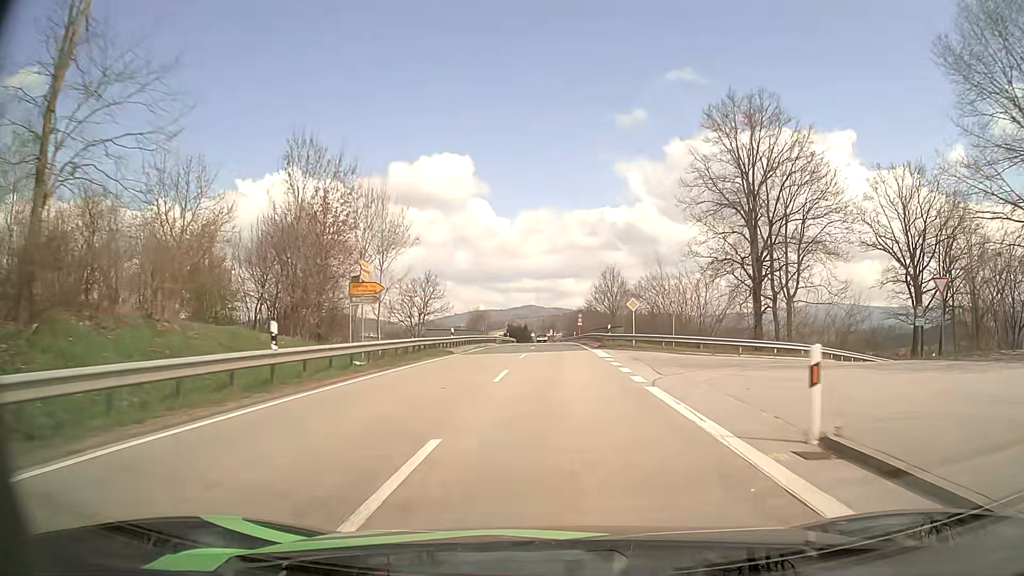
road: secondary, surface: asphalt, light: Day
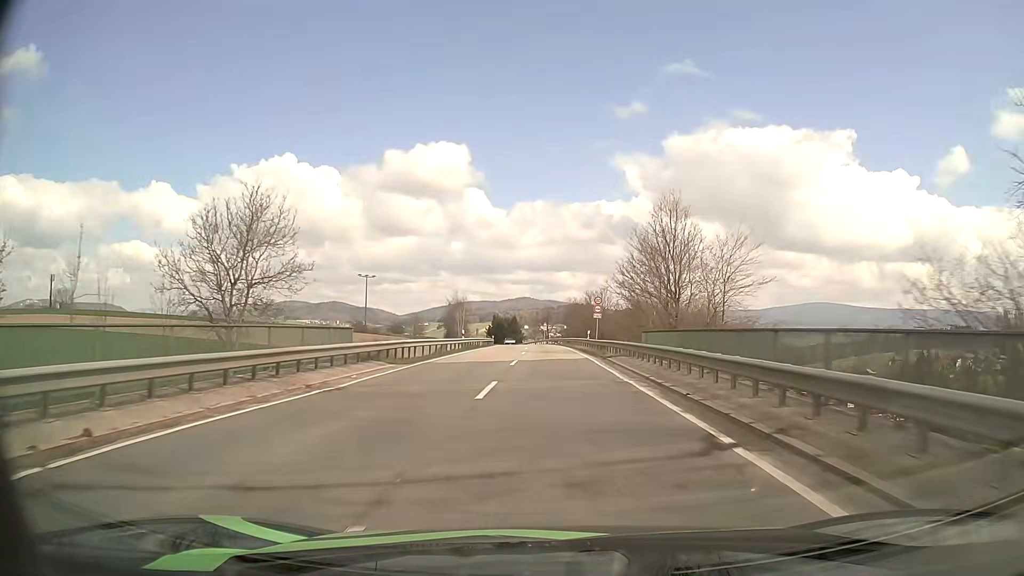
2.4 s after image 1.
(+0.2, +41.5) m; +1°
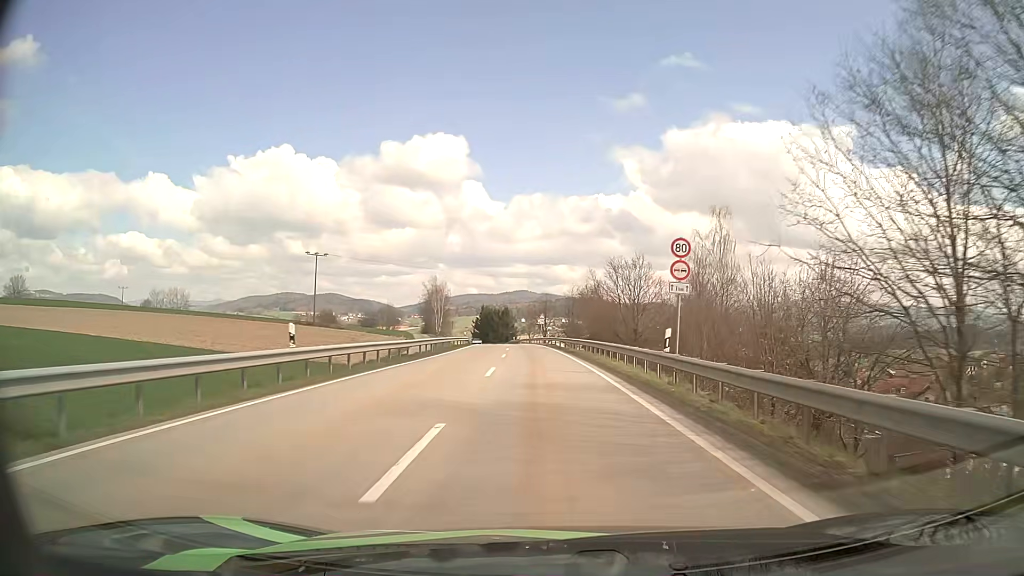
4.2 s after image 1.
(0.0, +31.9) m; 0°
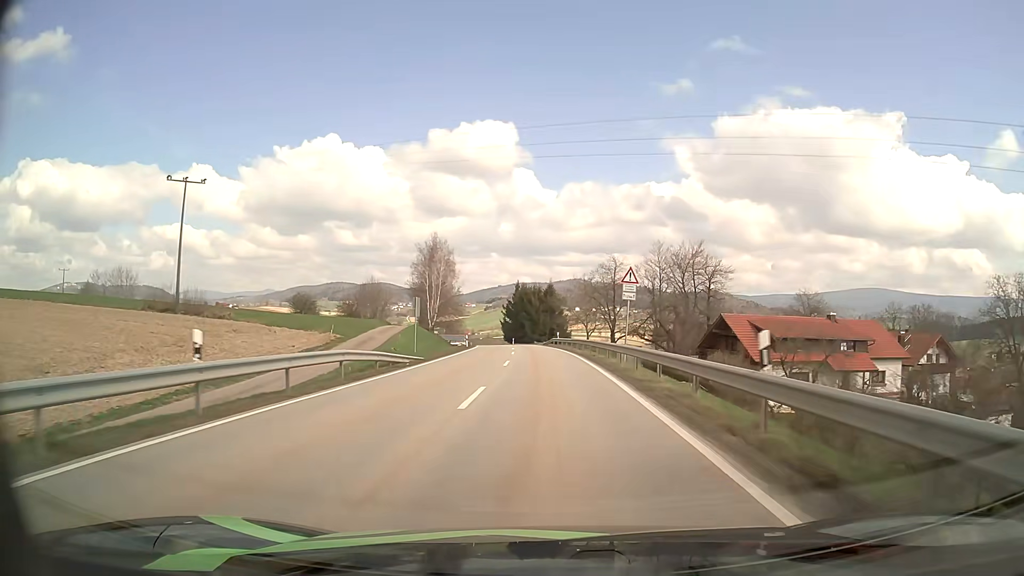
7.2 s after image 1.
(-1.8, +58.1) m; -4°
(0, +10) (0, +20) (-1, +30) (-1, +40) (-1, +50) (-2, +60) (-3, +70) (-4, +80) (-5, +90) (-6, +100) m
